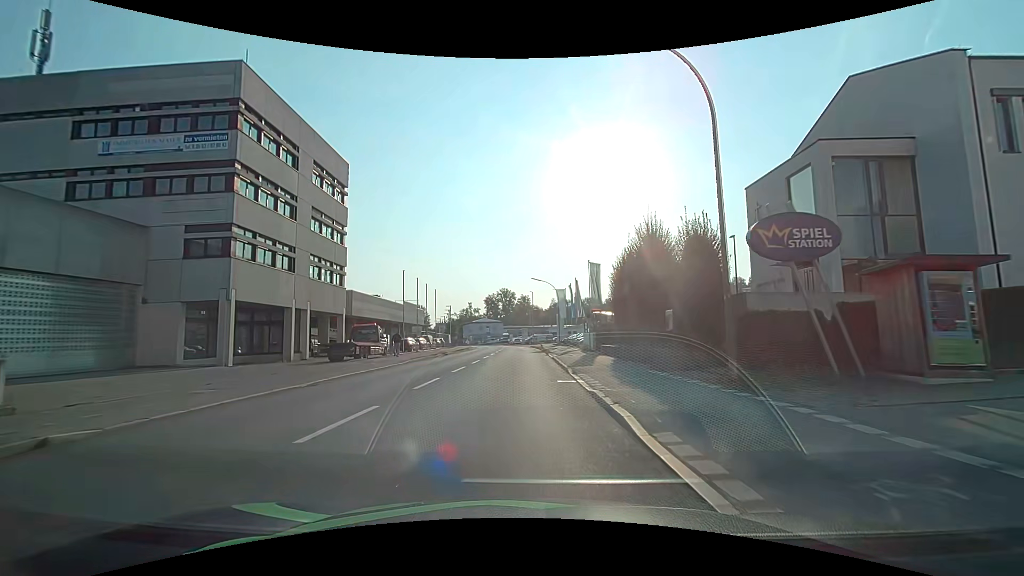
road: tertiary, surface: asphalt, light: Day
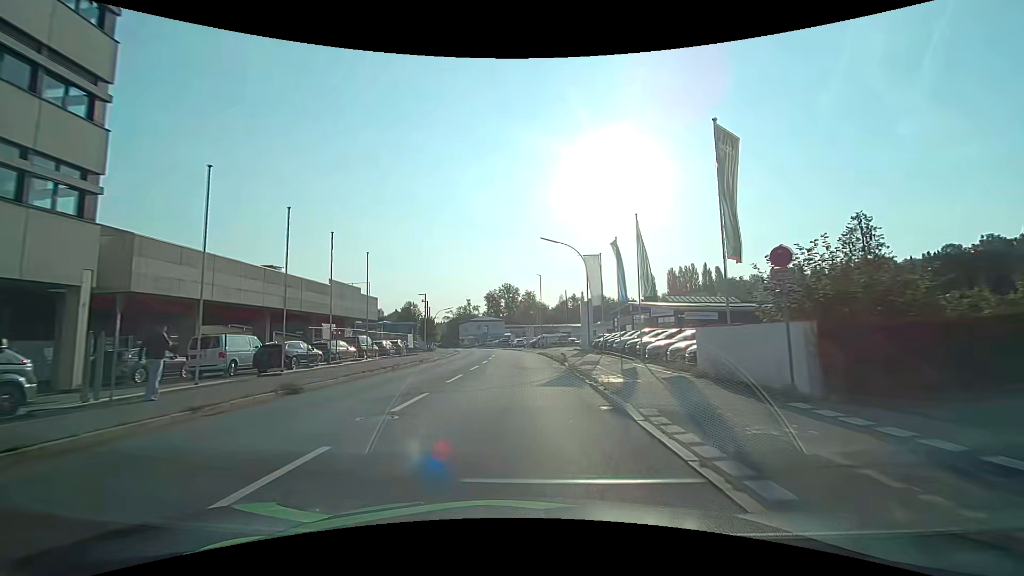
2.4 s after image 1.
(-0.3, +27.6) m; -1°
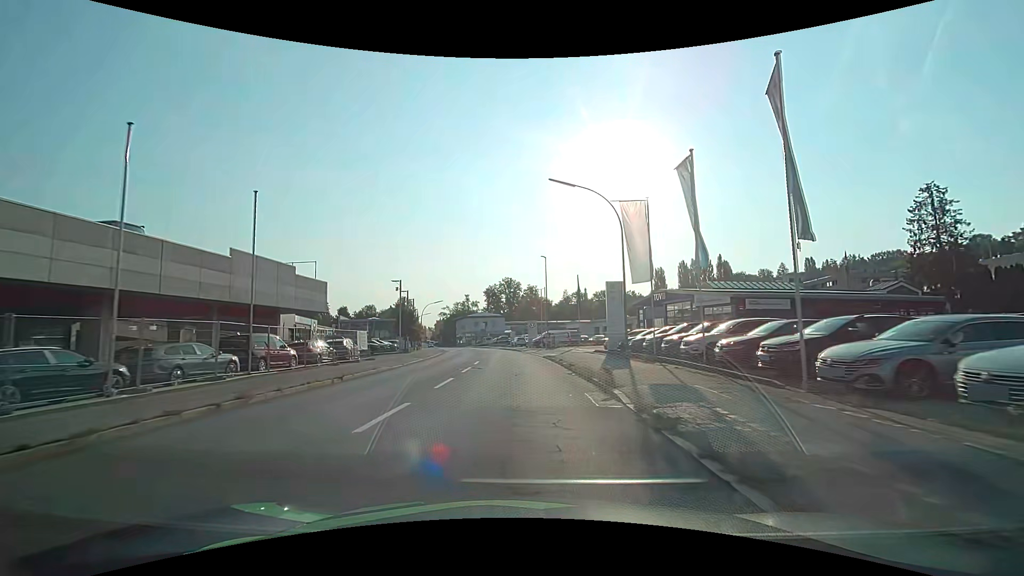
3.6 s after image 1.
(0.0, +14.1) m; 0°
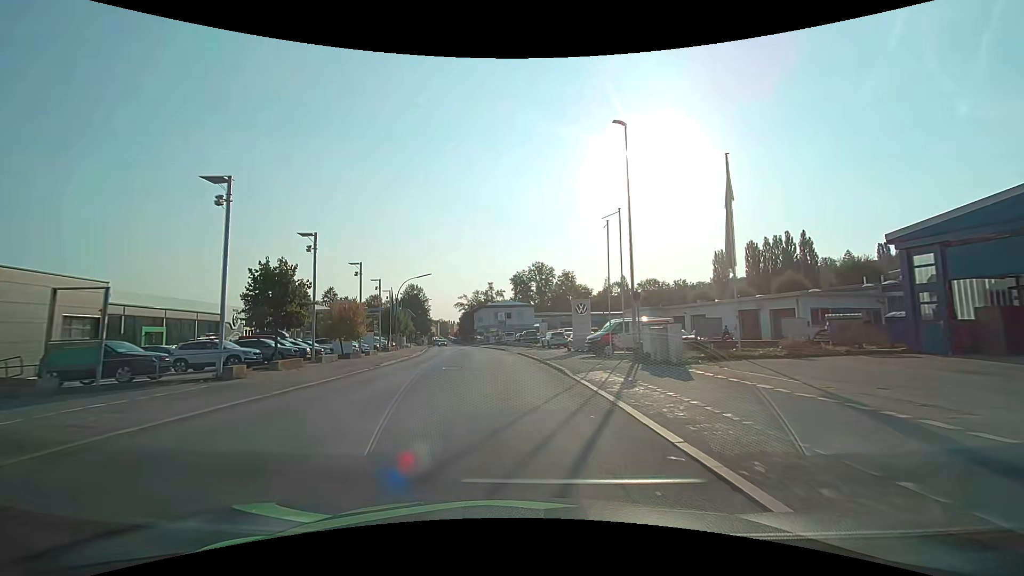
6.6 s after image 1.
(-0.9, +34.7) m; -4°
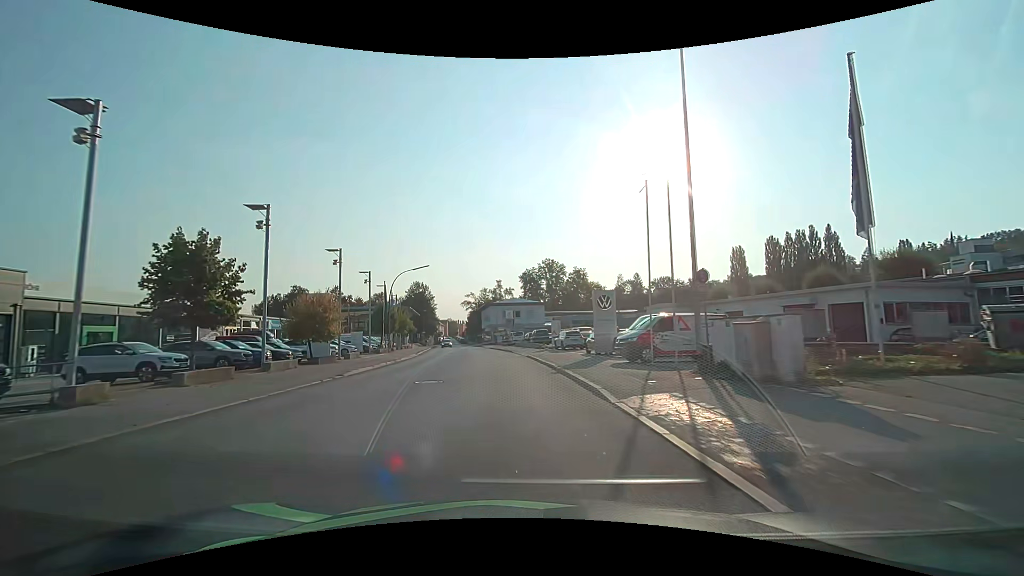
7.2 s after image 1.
(-0.1, +6.6) m; -1°
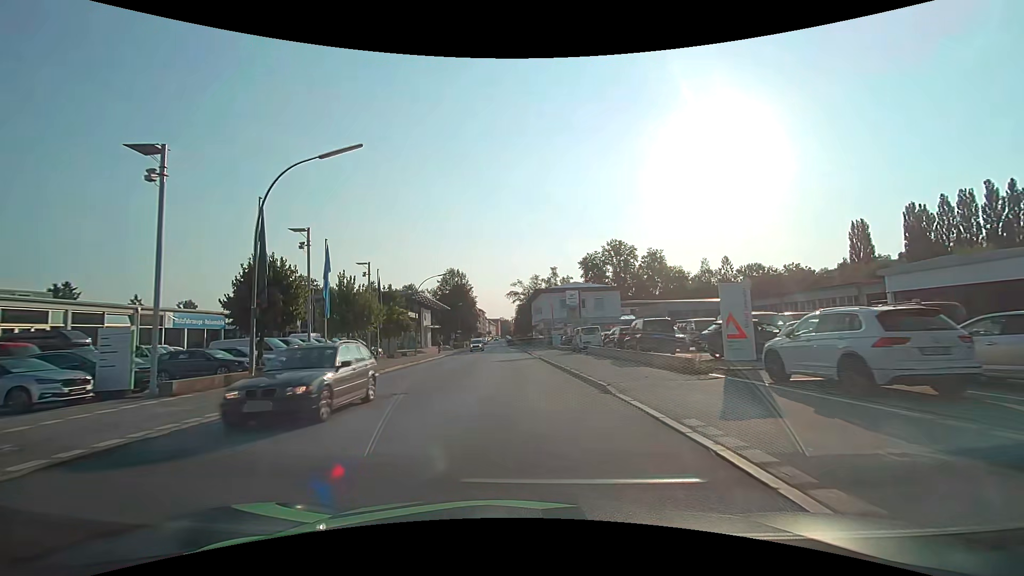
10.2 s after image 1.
(-1.8, +32.4) m; -7°
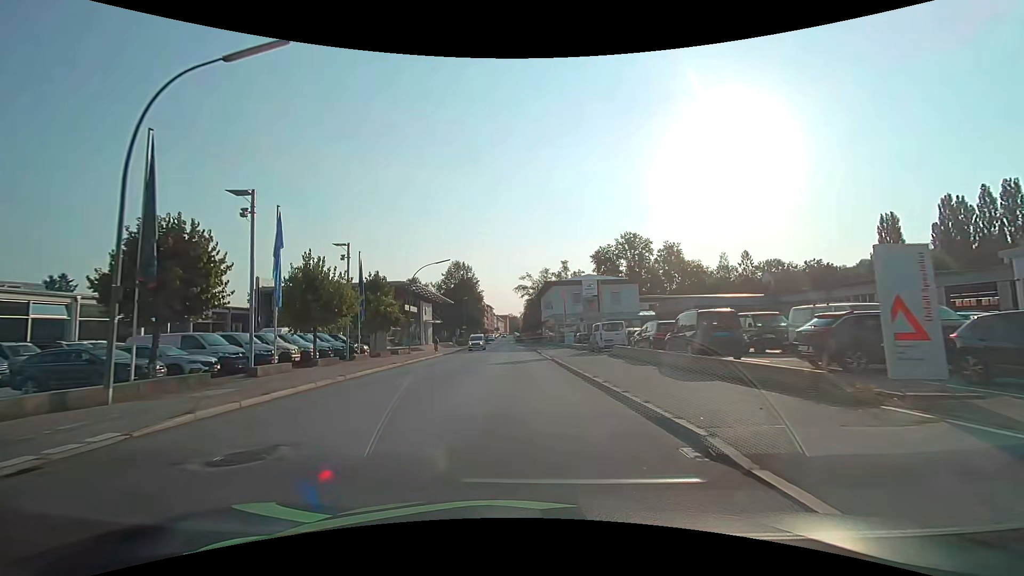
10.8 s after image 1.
(0.0, +6.5) m; -1°
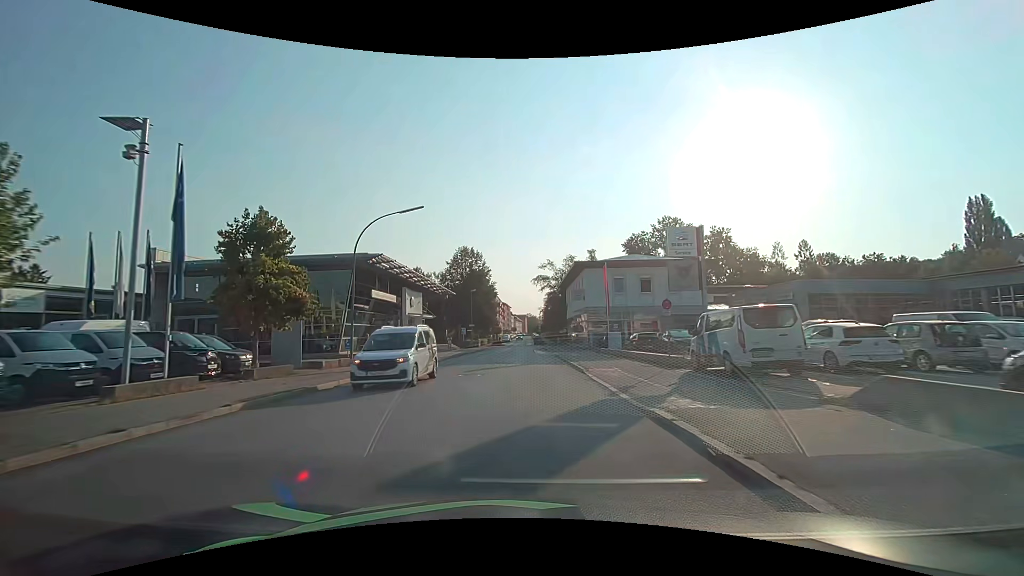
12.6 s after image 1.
(-0.3, +19.2) m; -2°
(0, +10) (0, +20) (0, +30) (0, +40) (0, +50) (0, +60) (0, +70) (0, +80) (0, +90) (0, +100) m
